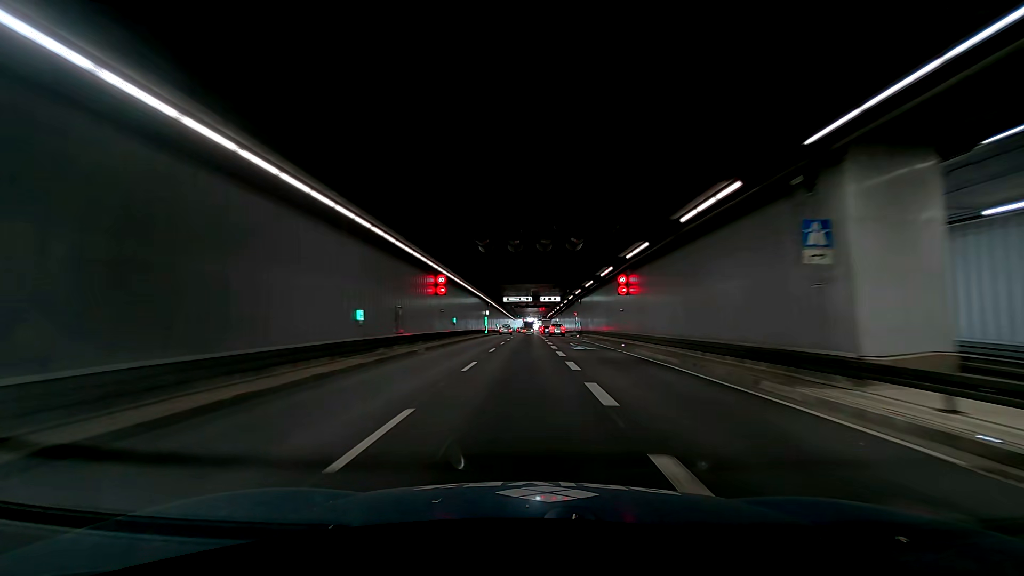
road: trunk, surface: asphalt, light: Day
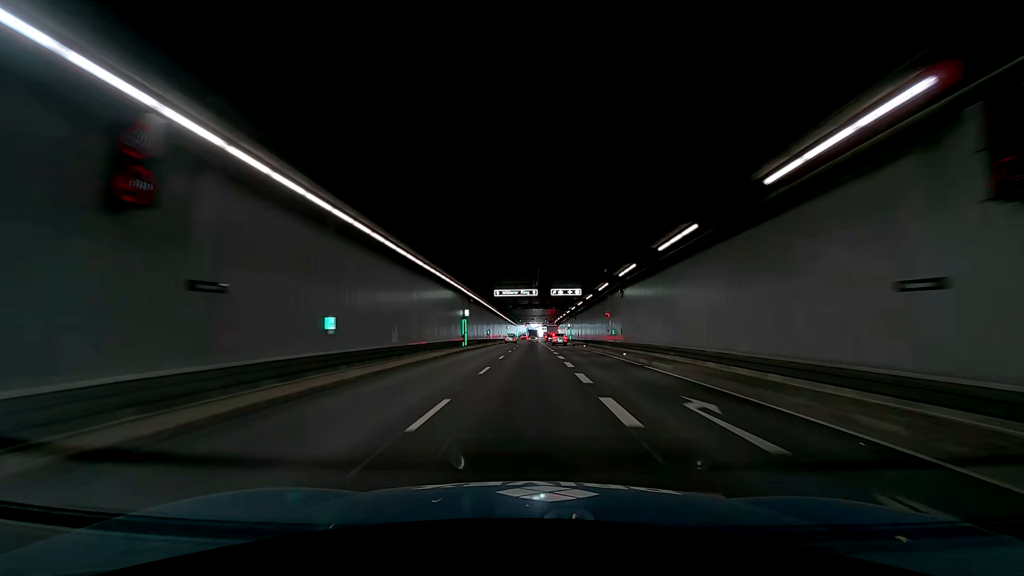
(-1.2, +25.6) m; 0°
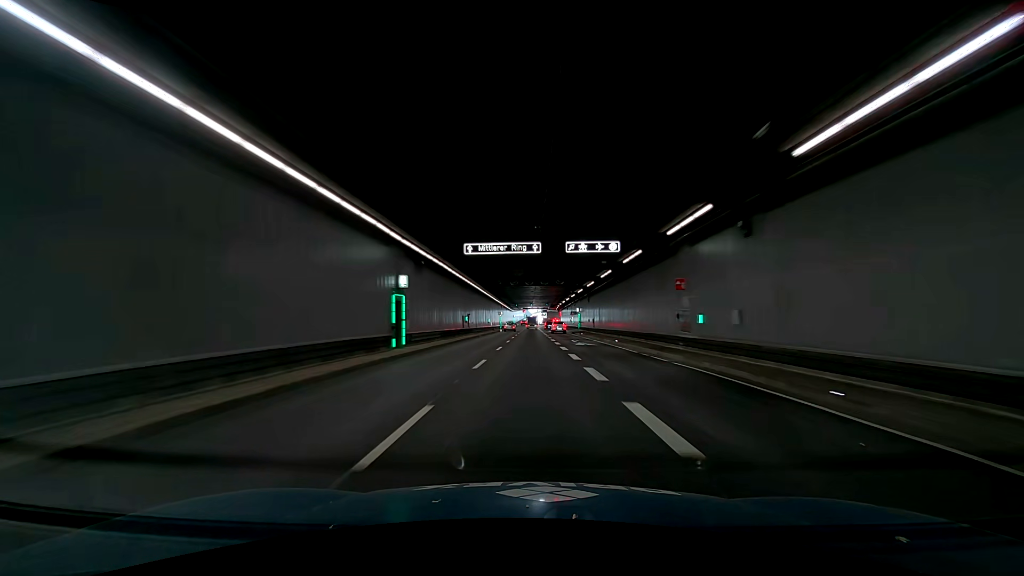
(0.0, +20.5) m; 0°
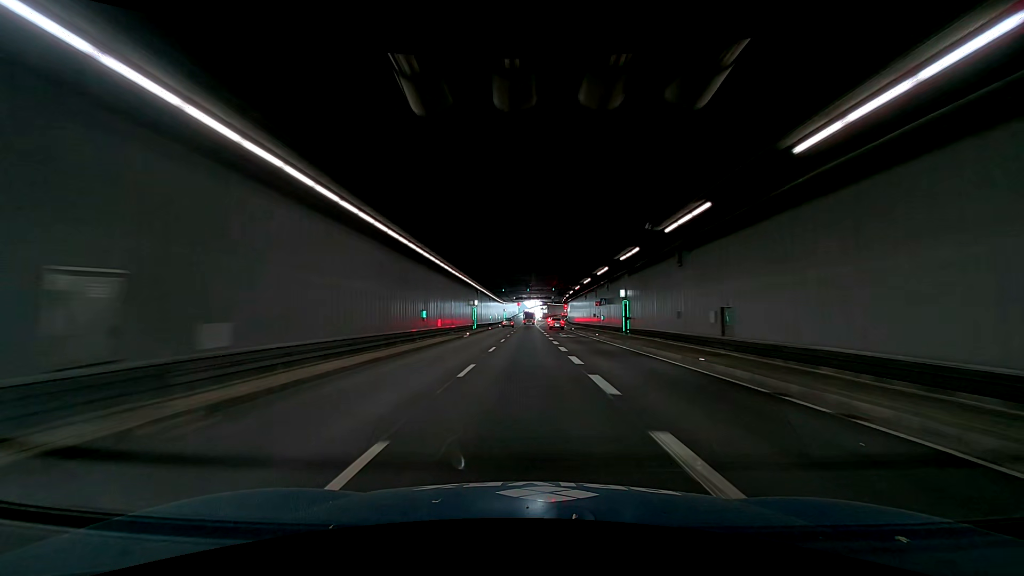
(0.0, +38.3) m; 0°
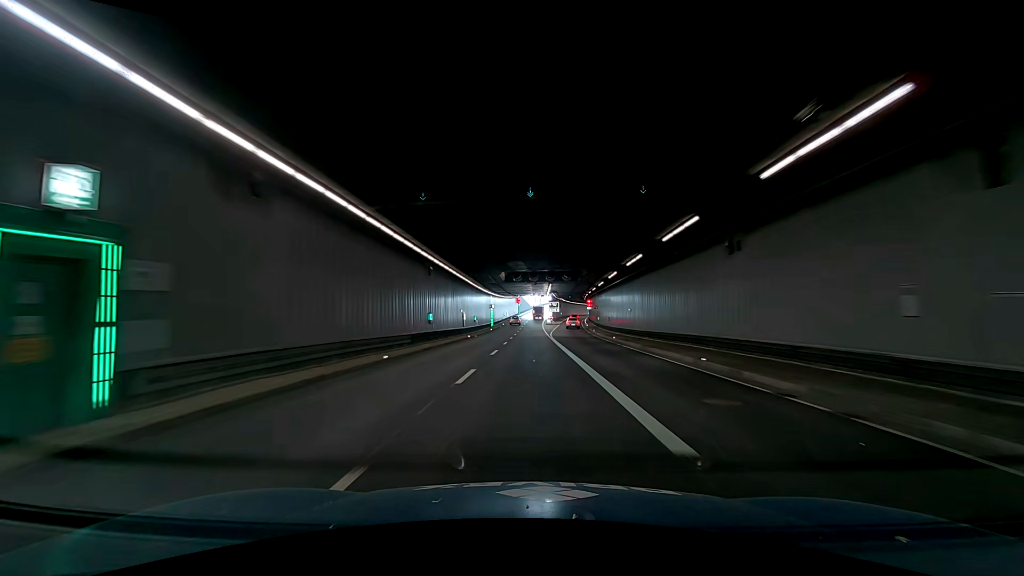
(0.0, +46.2) m; 0°
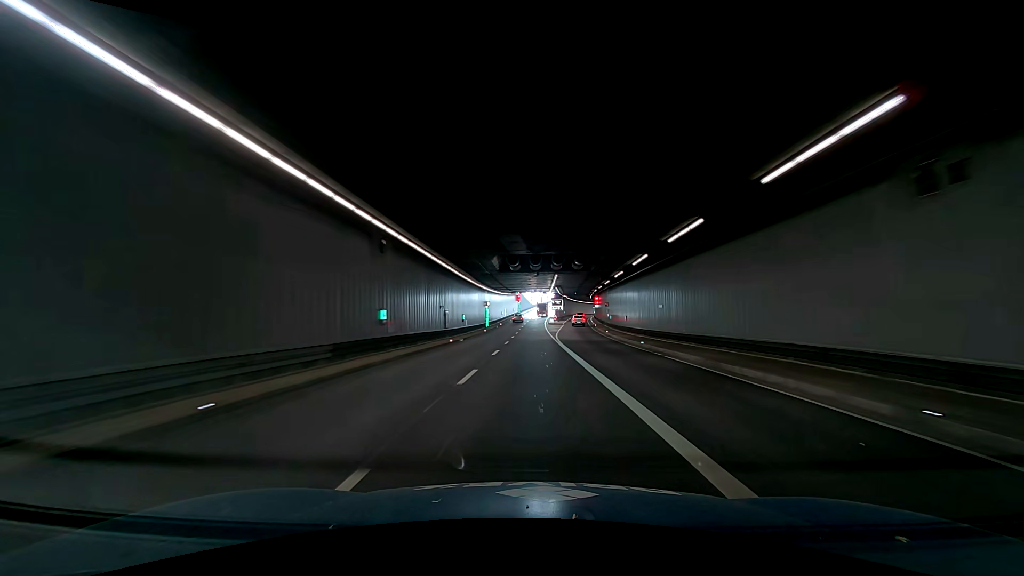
(0.0, +9.2) m; 0°
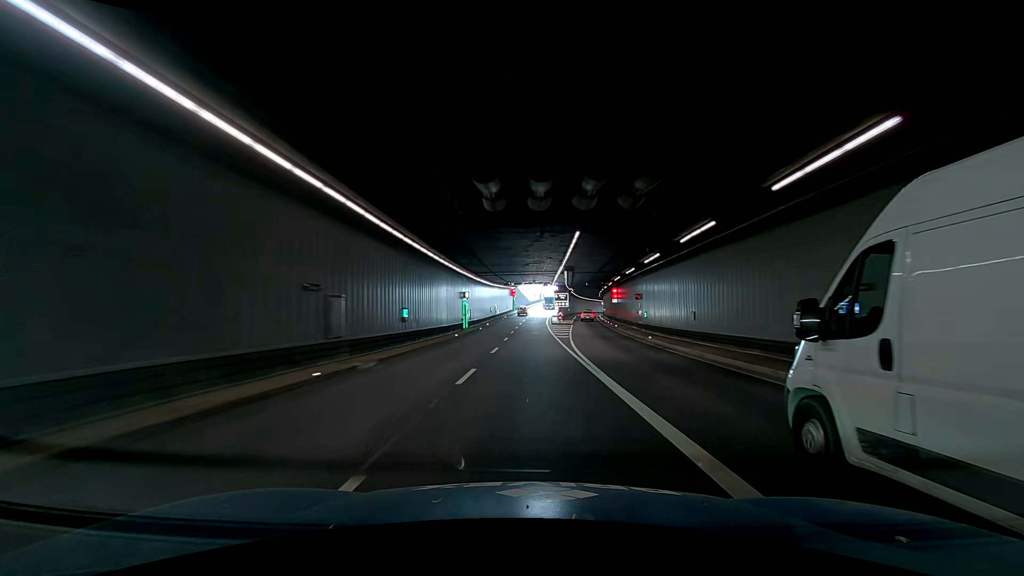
(0.0, +18.4) m; 0°
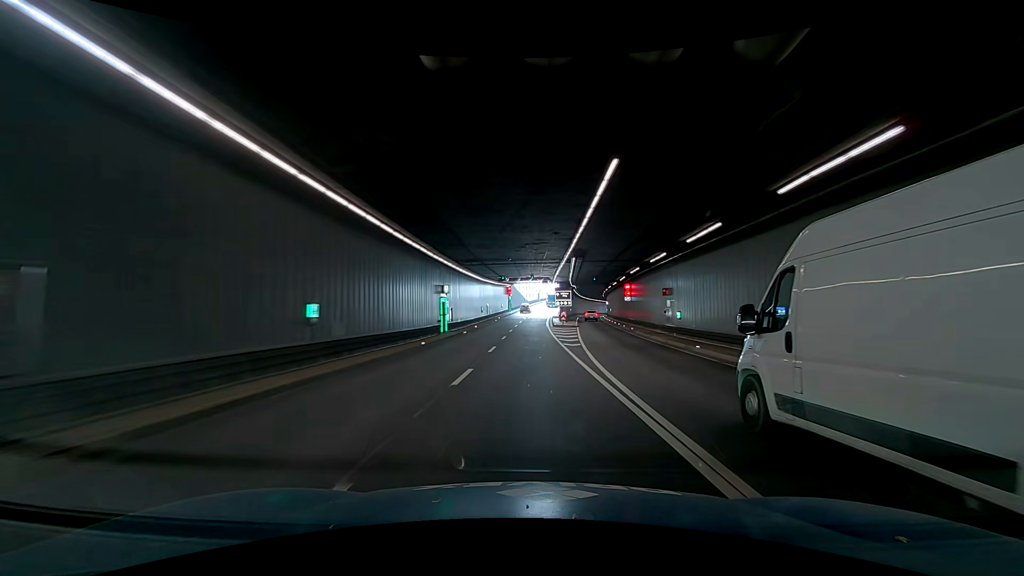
(0.0, +9.2) m; 0°
